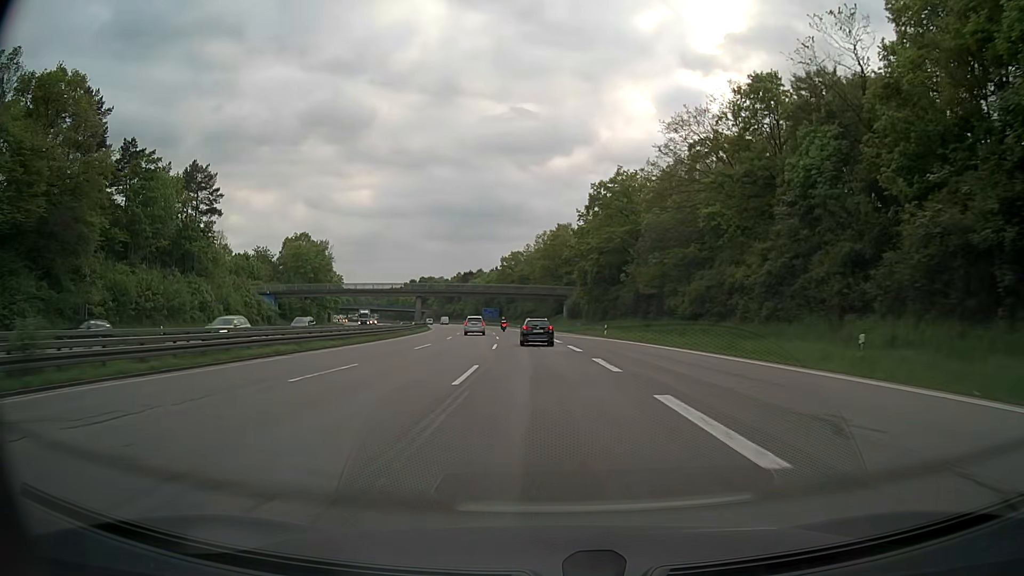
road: motorway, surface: asphalt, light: Day
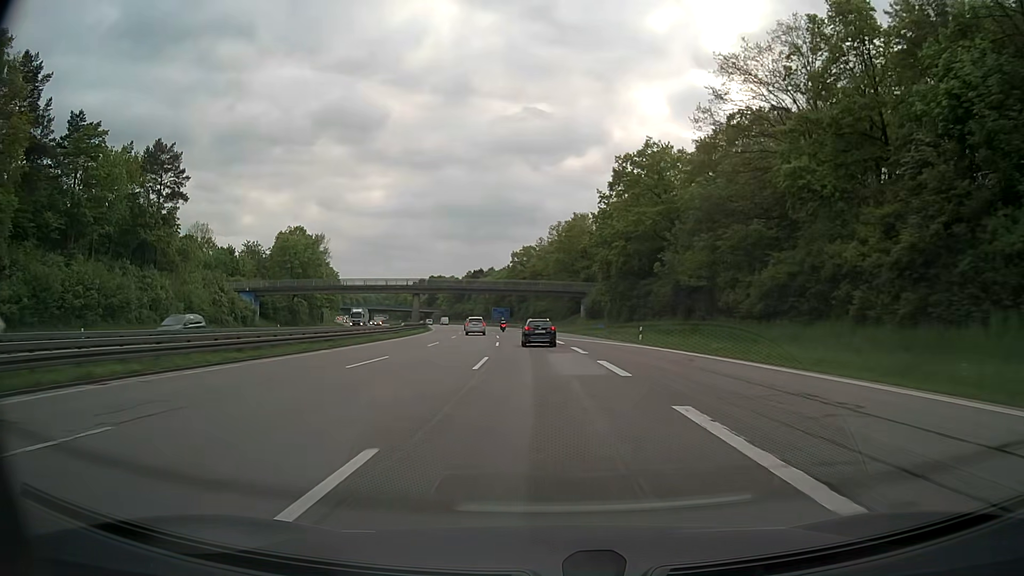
(-0.2, +13.4) m; -1°
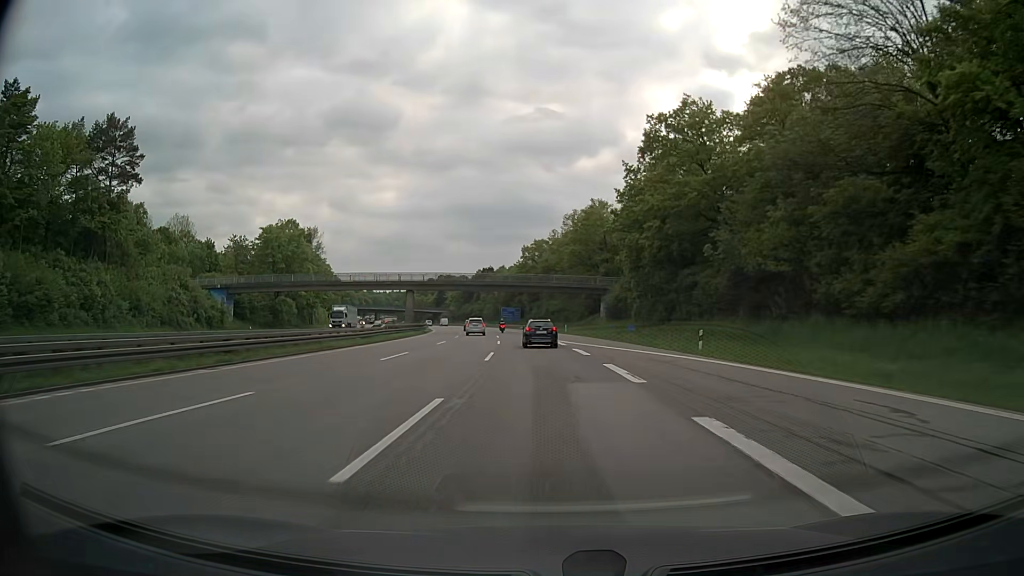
(-0.1, +13.4) m; -1°
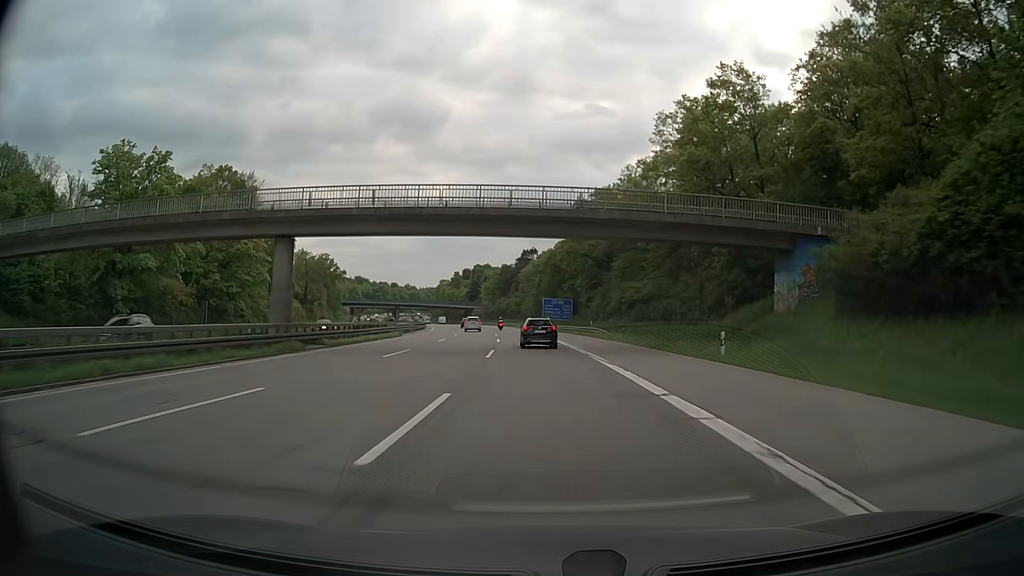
(-2.0, +53.6) m; -4°
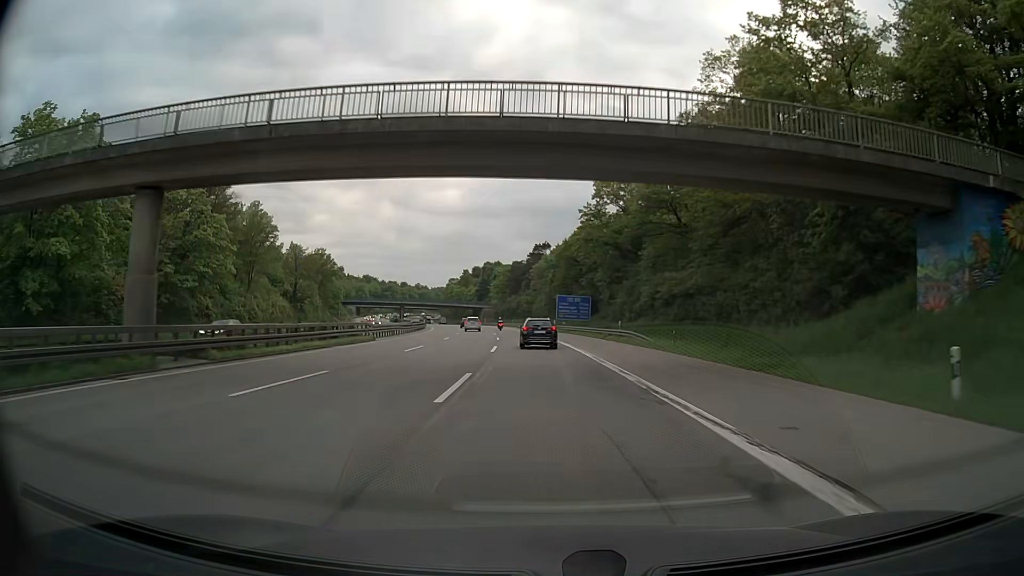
(-0.1, +13.4) m; -1°
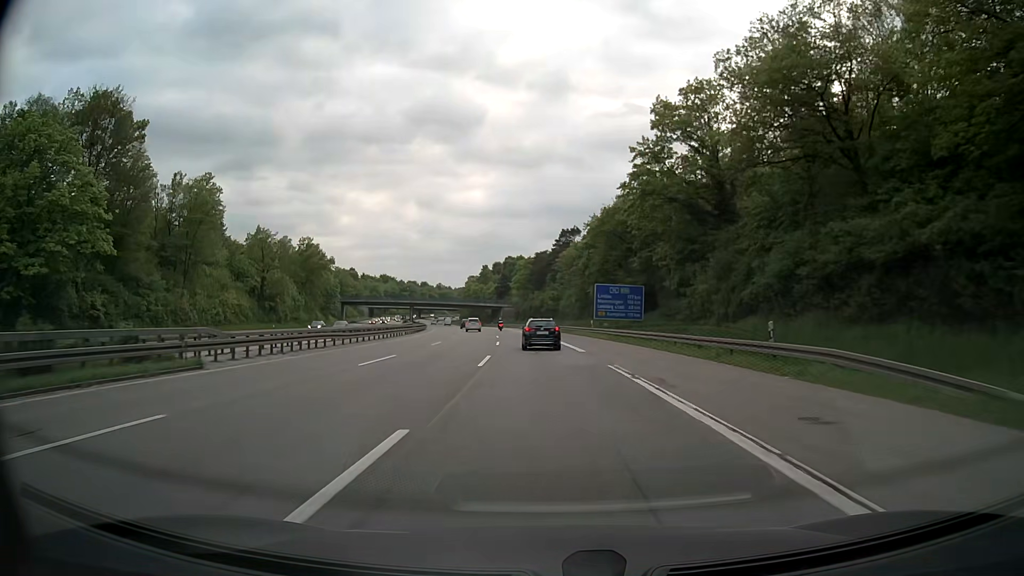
(-0.5, +26.9) m; -2°
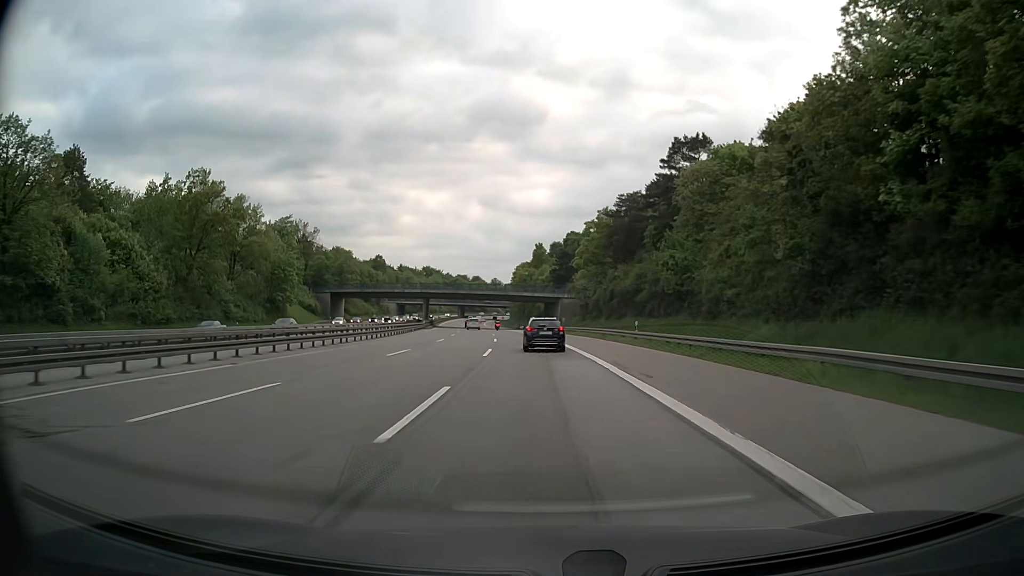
(-3.4, +66.8) m; -6°
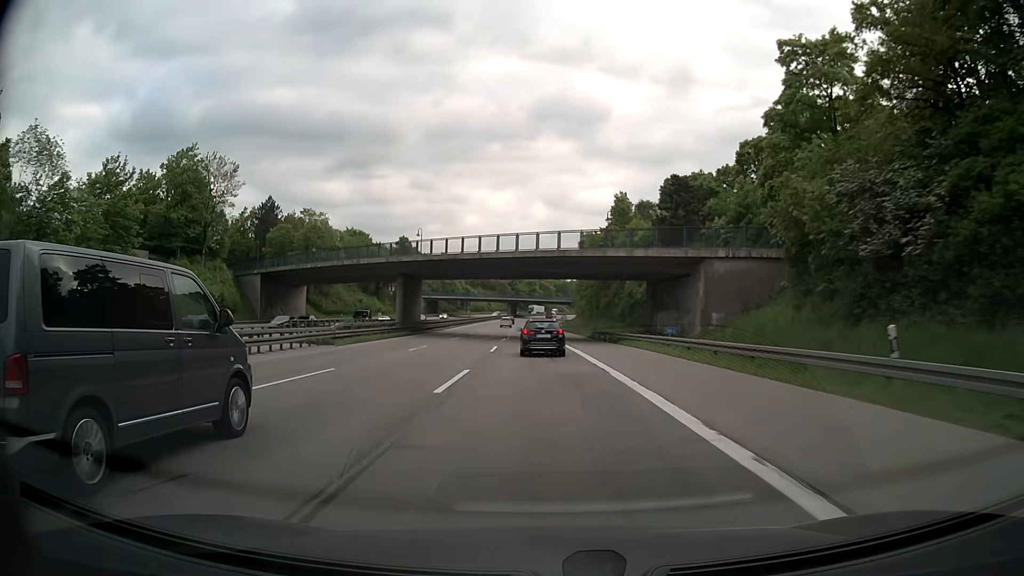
(-3.3, +67.3) m; -5°
(0, +10) (0, +20) (-1, +30) (-1, +40) (-1, +50) (-2, +60) (-2, +70) (-3, +80) (-3, +90) (-3, +100) m
